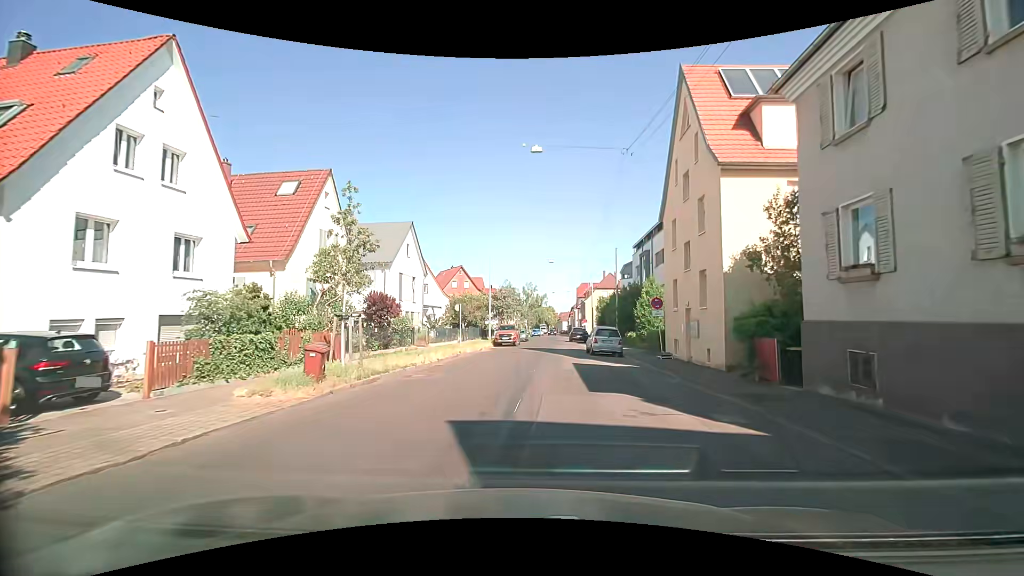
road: residential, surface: asphalt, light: Day
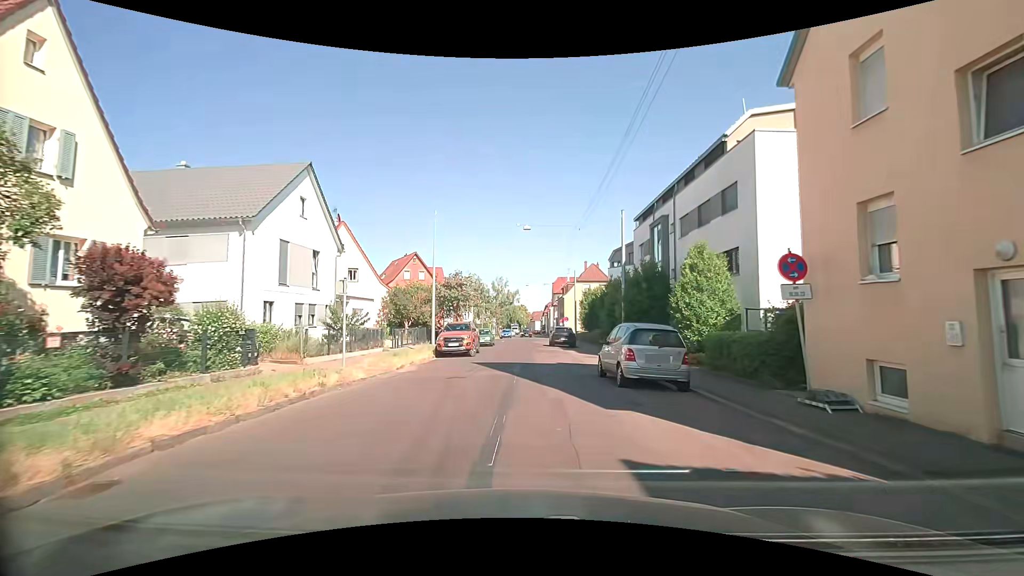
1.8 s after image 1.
(+0.3, +15.0) m; +2°
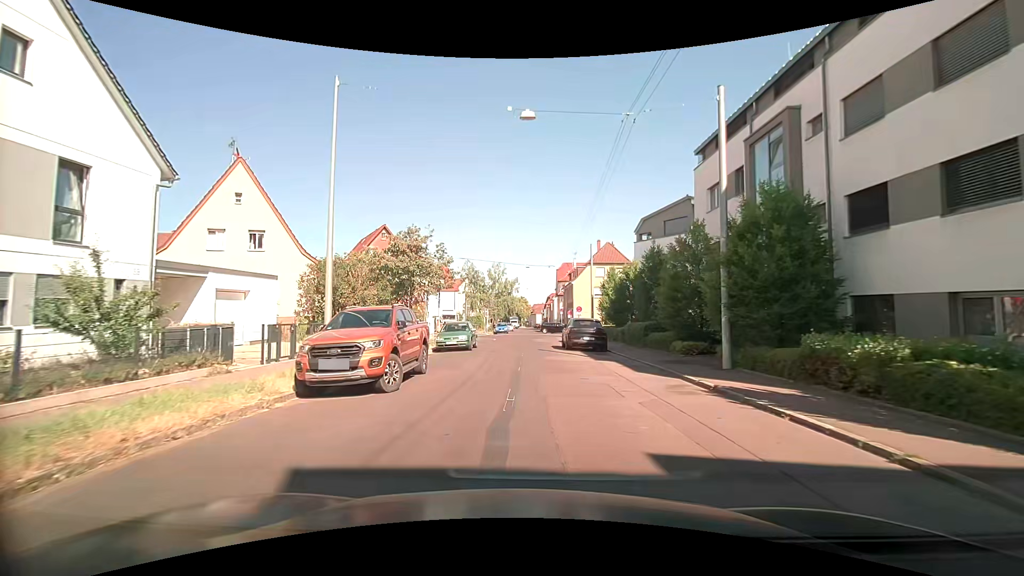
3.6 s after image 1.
(0.0, +15.4) m; 0°
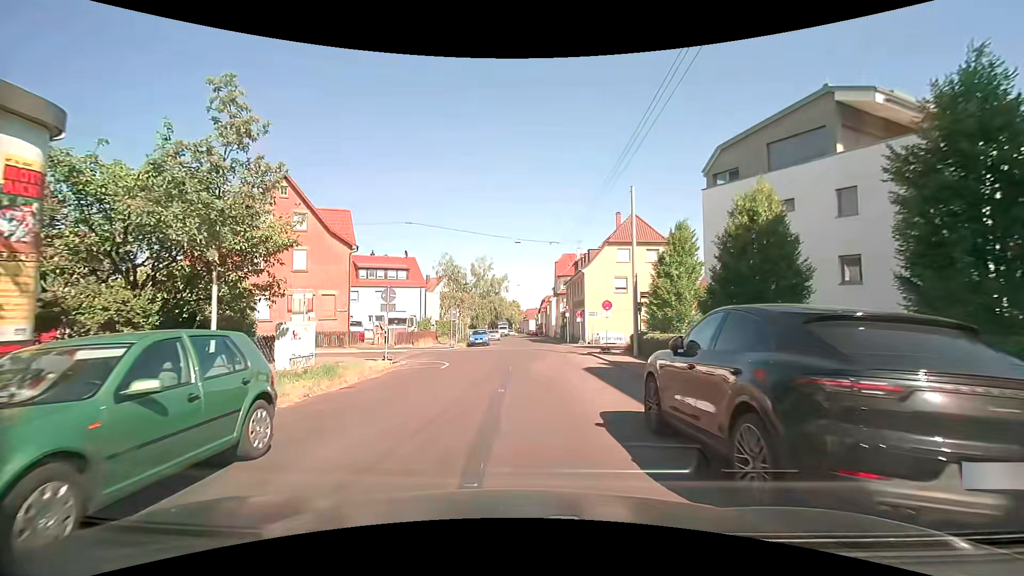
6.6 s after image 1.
(+0.3, +20.8) m; +2°
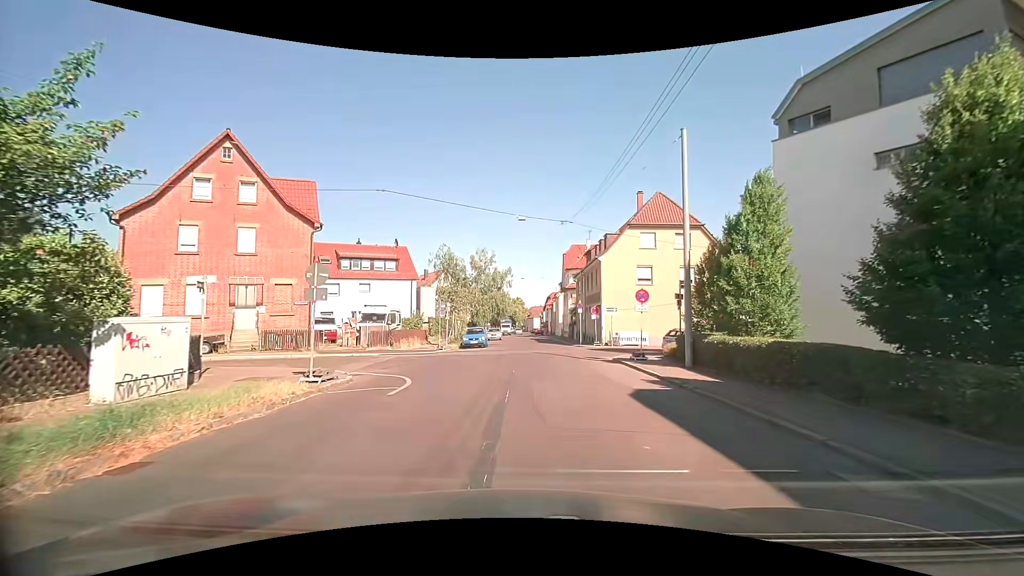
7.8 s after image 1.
(-0.2, +7.3) m; -1°
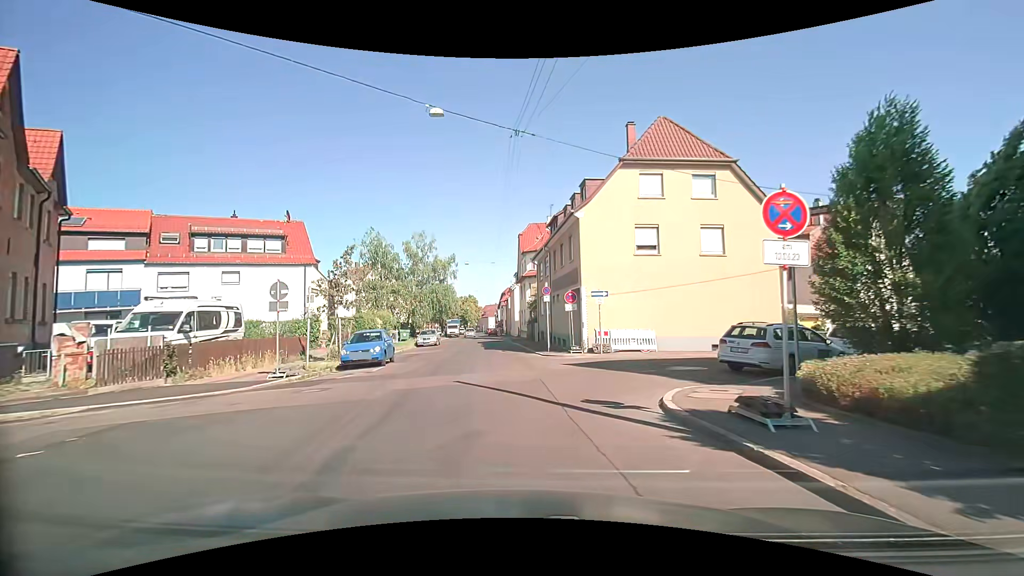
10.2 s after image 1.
(+0.6, +15.0) m; +4°
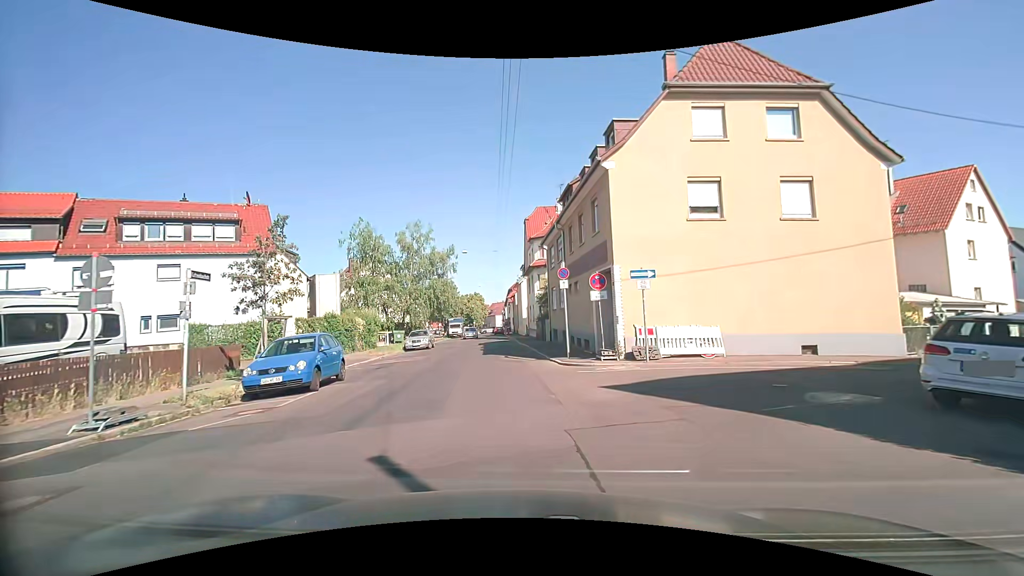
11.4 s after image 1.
(0.0, +7.0) m; -1°
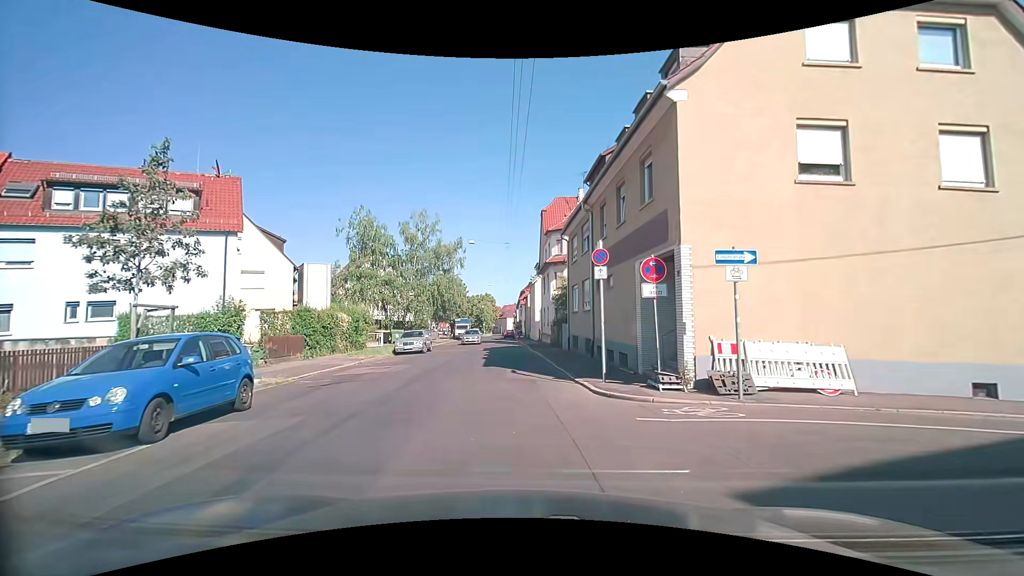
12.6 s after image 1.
(-0.1, +5.8) m; -2°
